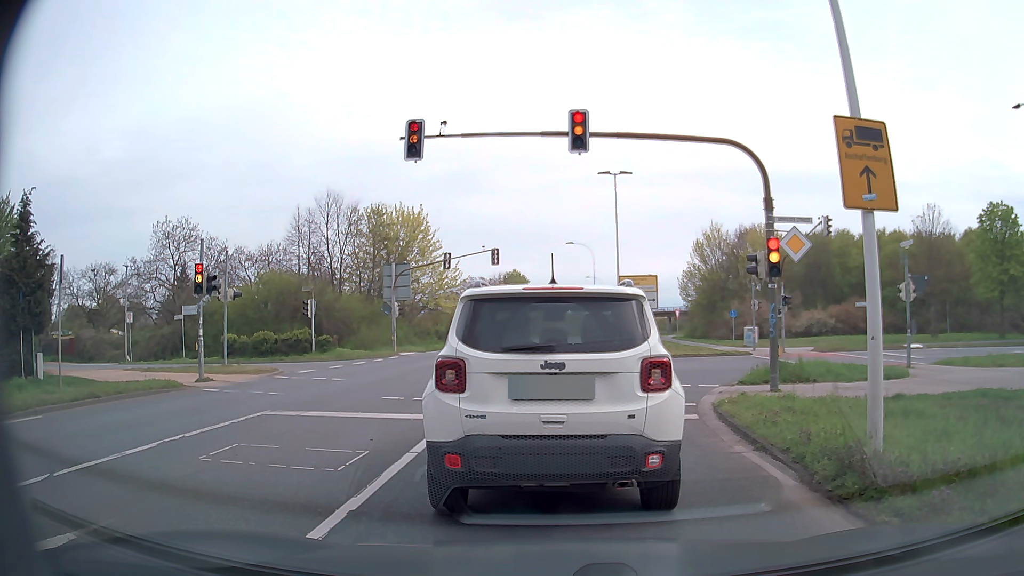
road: secondary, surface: asphalt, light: Day
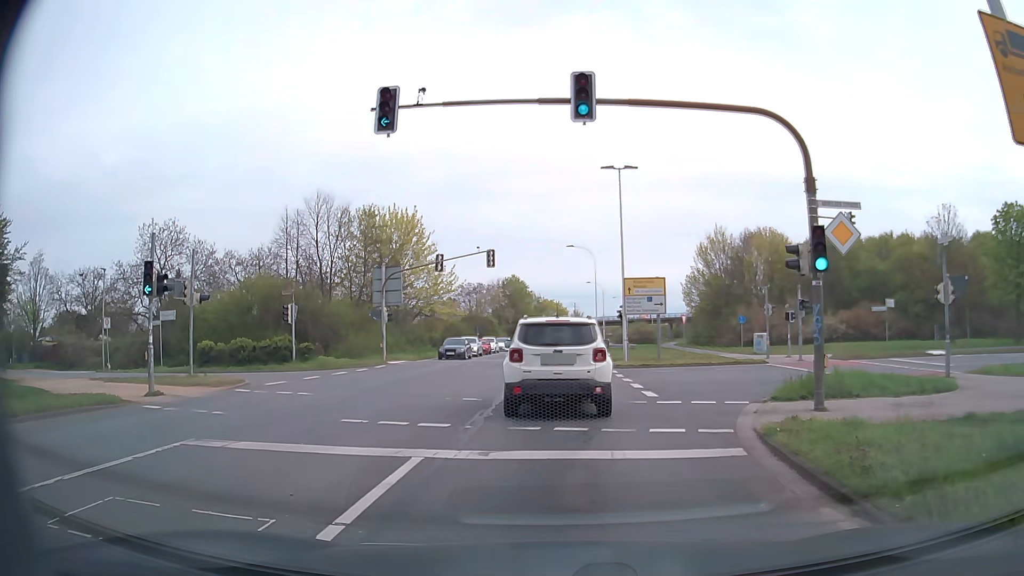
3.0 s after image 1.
(0.0, +2.9) m; +1°
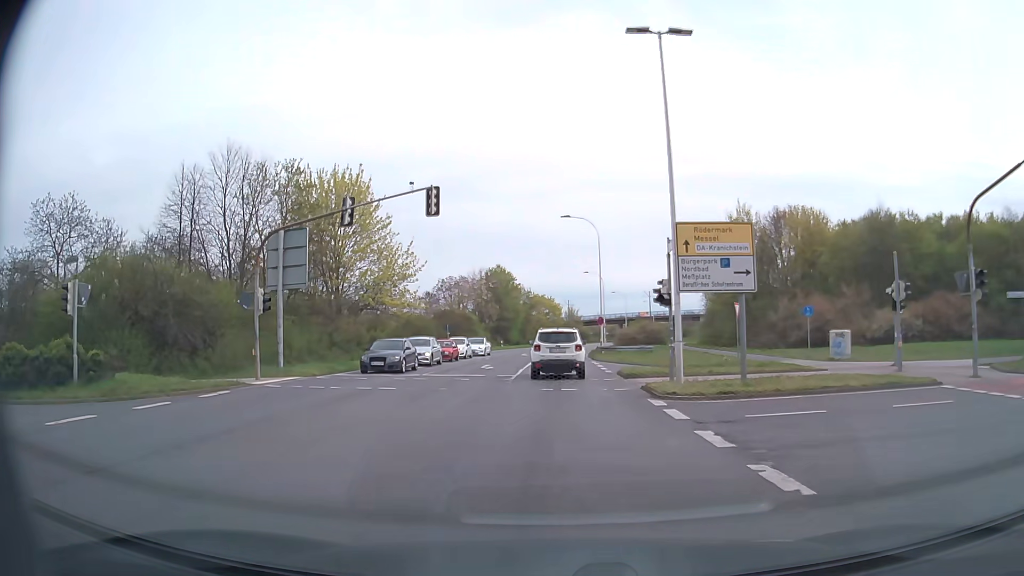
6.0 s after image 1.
(+0.1, +16.6) m; +1°
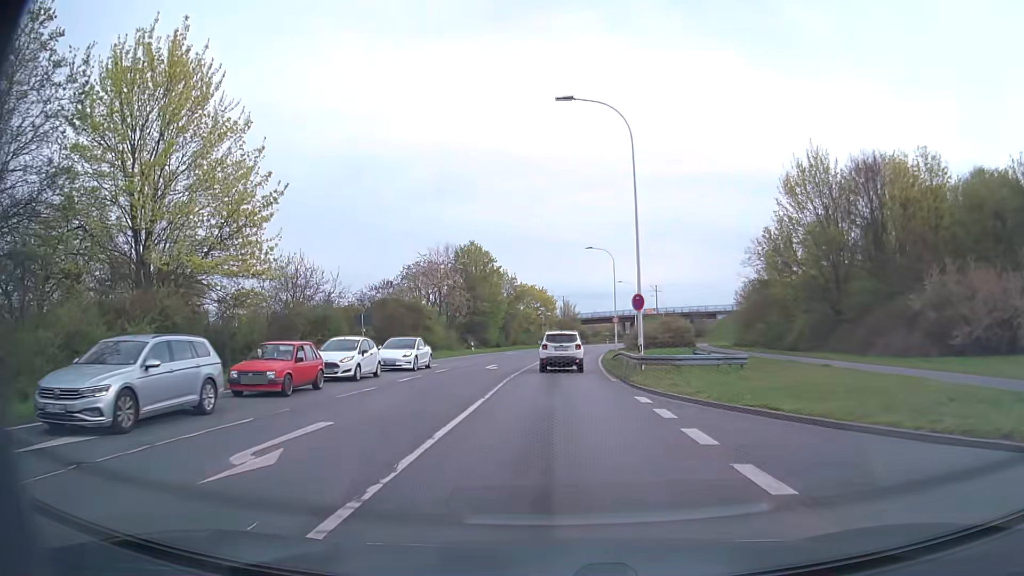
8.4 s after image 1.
(0.0, +25.2) m; 0°
(0, +10) (0, +20) (0, +30) (+1, +40) (+2, +50) (+2, +60) (+3, +70) (+5, +80) (+6, +90) (+8, +99) m
